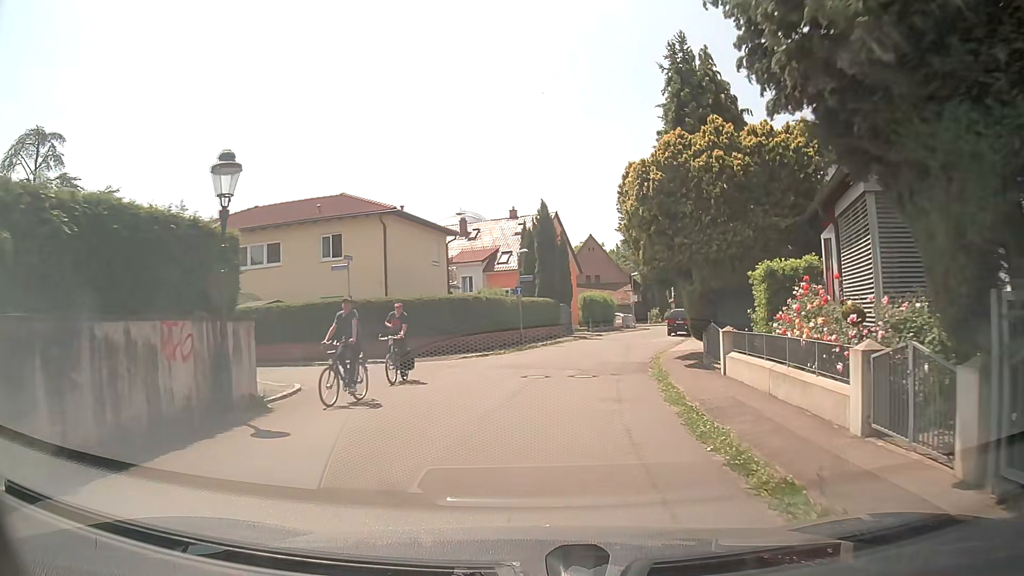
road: residential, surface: asphalt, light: Day
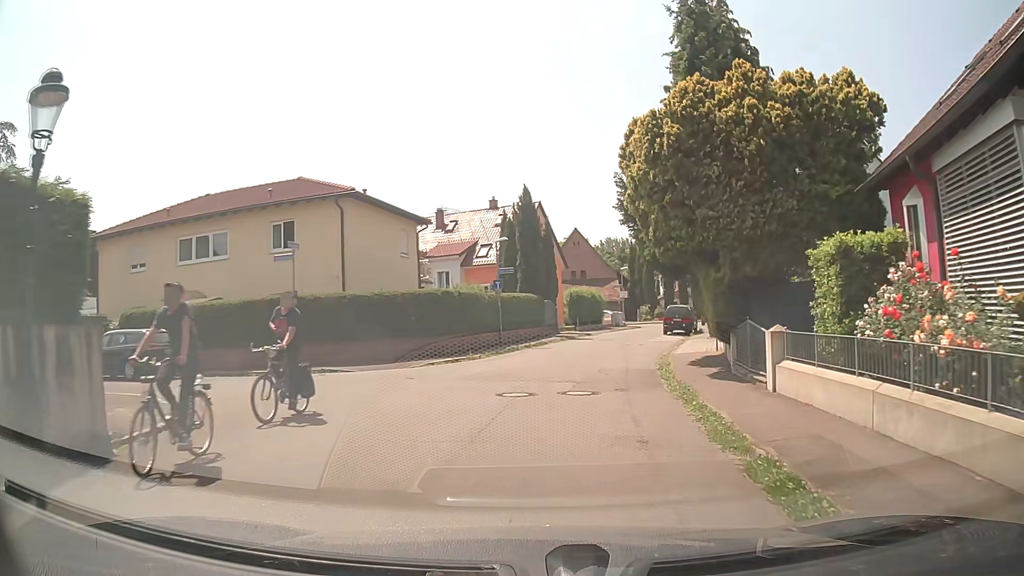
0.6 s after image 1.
(0.0, +4.1) m; 0°
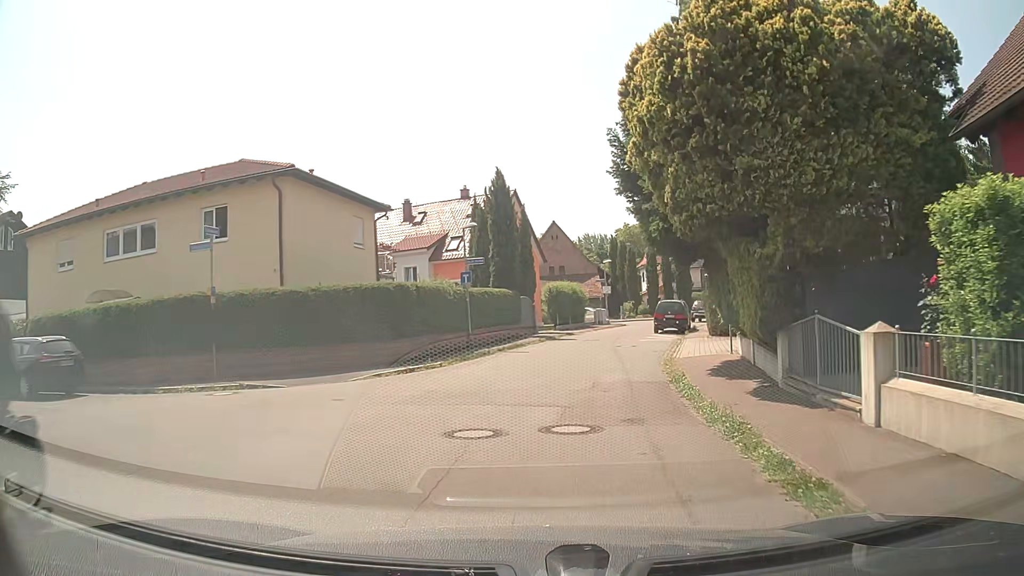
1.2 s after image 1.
(+0.2, +4.2) m; +2°
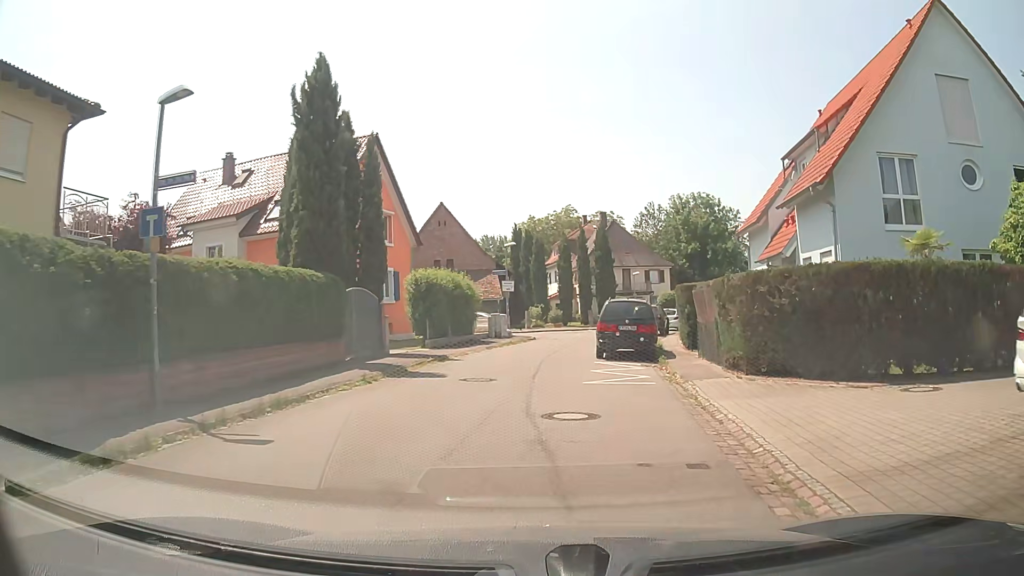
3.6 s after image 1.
(+1.6, +15.9) m; +8°
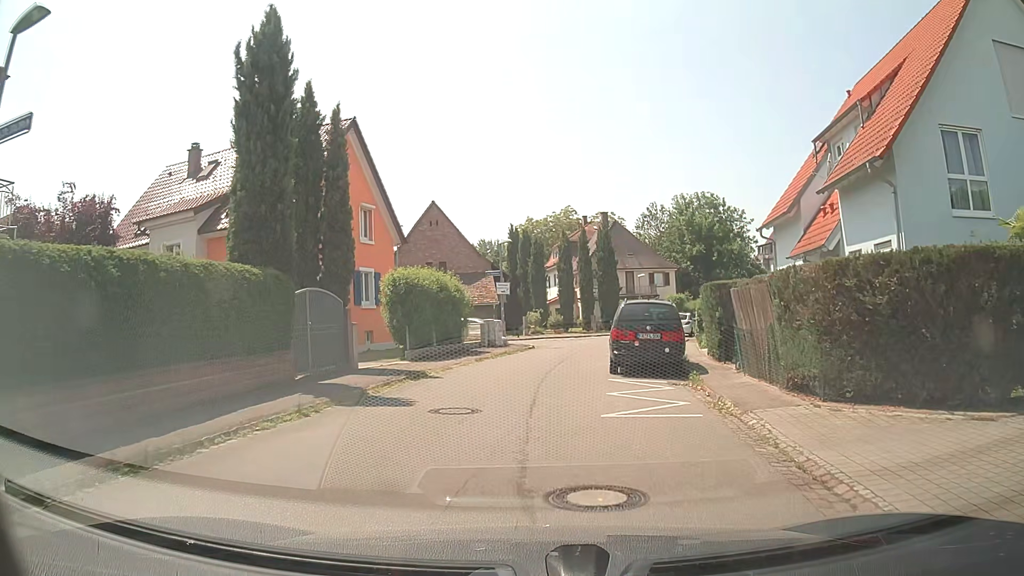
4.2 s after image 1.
(+0.2, +3.7) m; +2°
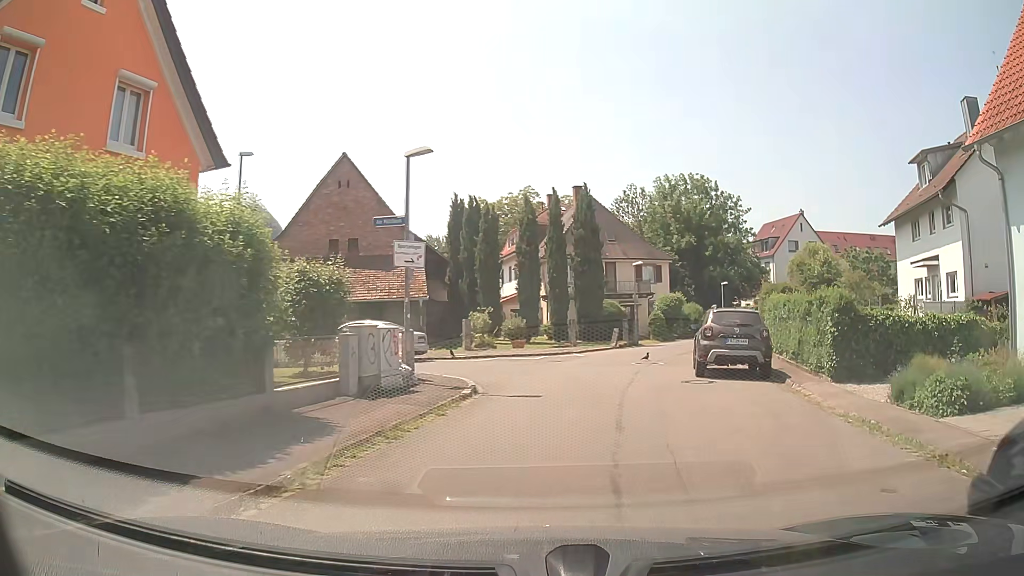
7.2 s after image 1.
(0.0, +16.7) m; +5°
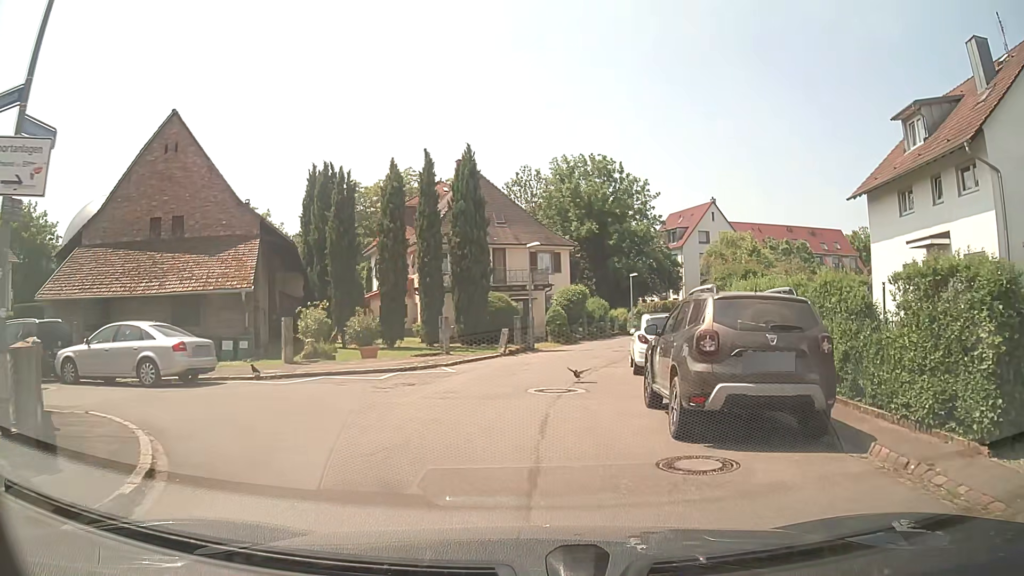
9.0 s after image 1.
(+0.8, +8.5) m; +9°
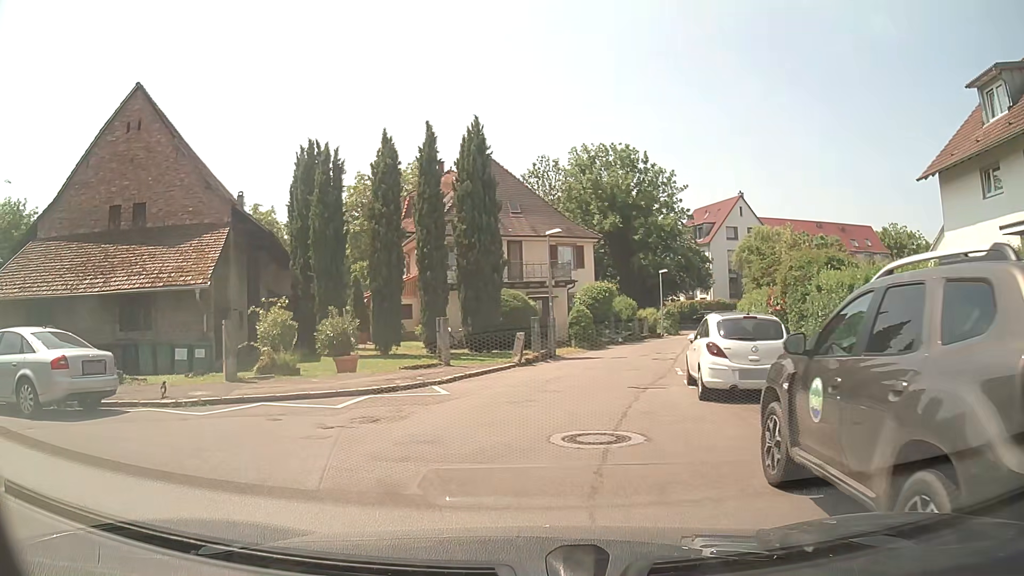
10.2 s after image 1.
(0.0, +4.6) m; -3°
